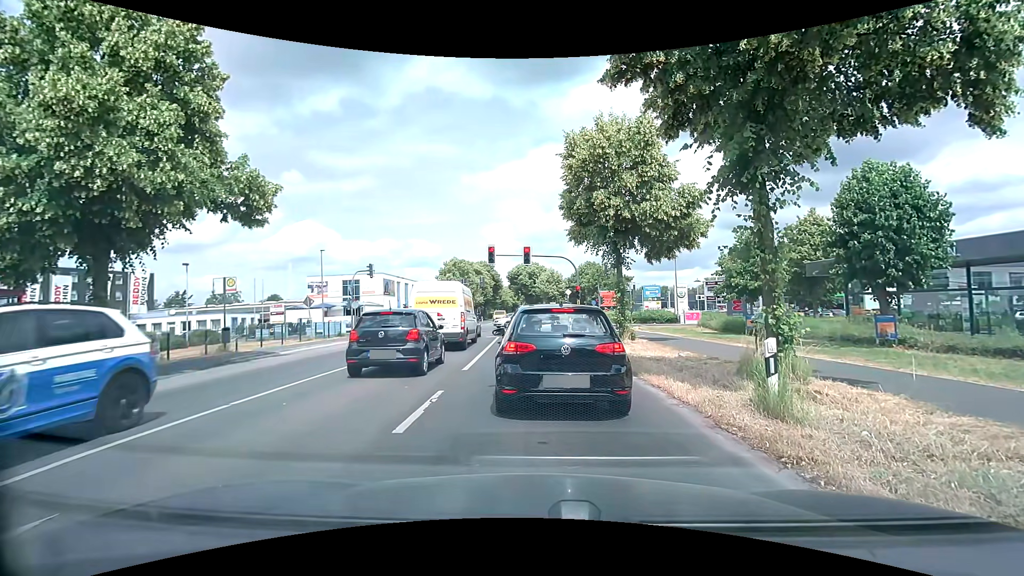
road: secondary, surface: asphalt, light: Day
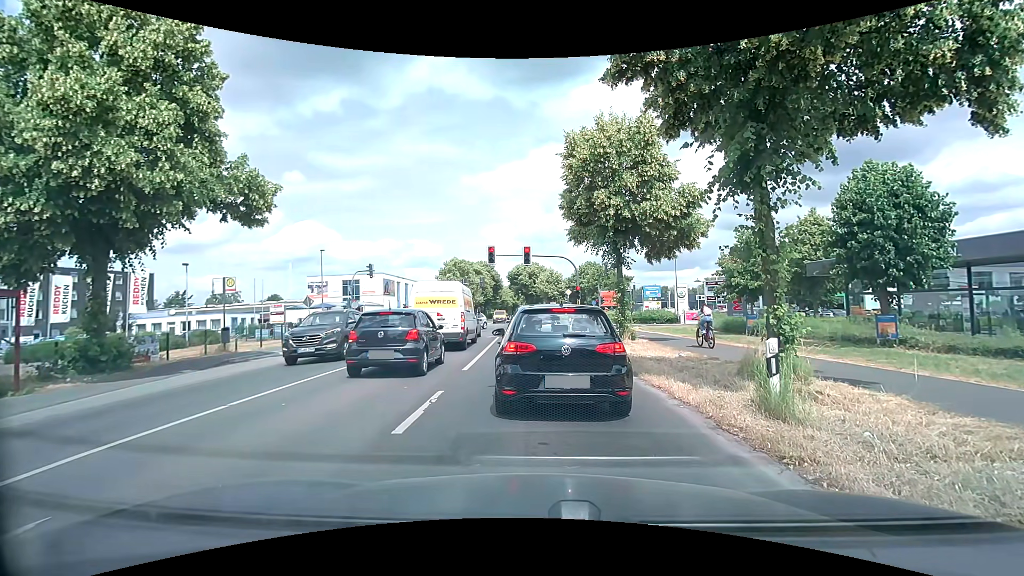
(0.0, +0.1) m; 0°
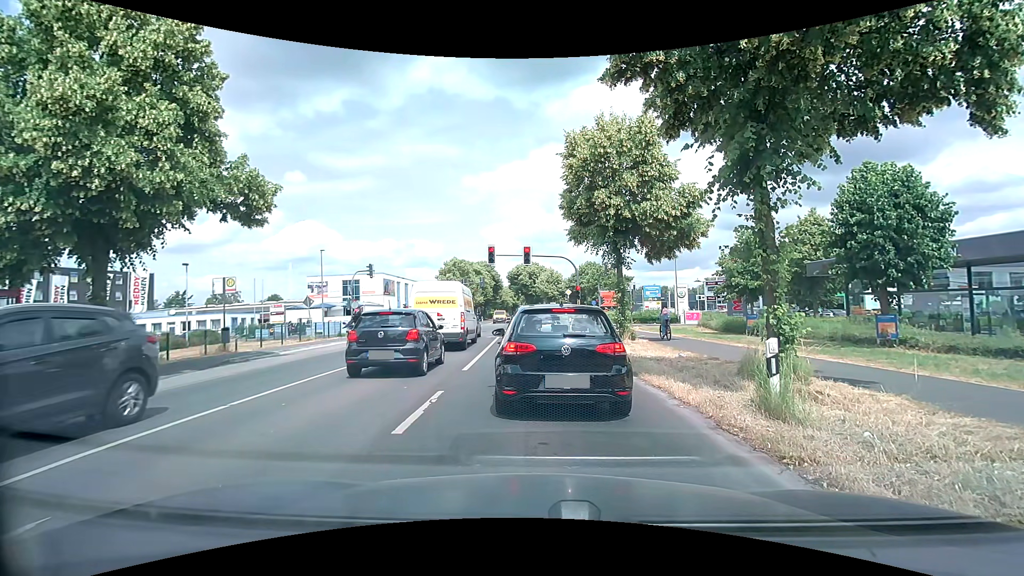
(0.0, 0.0) m; 0°
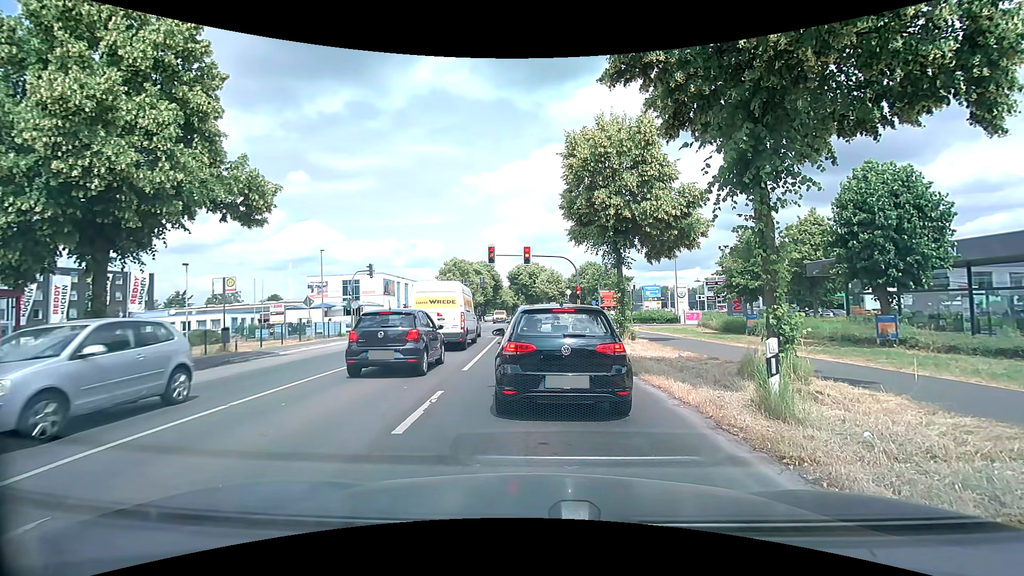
(0.0, 0.0) m; 0°
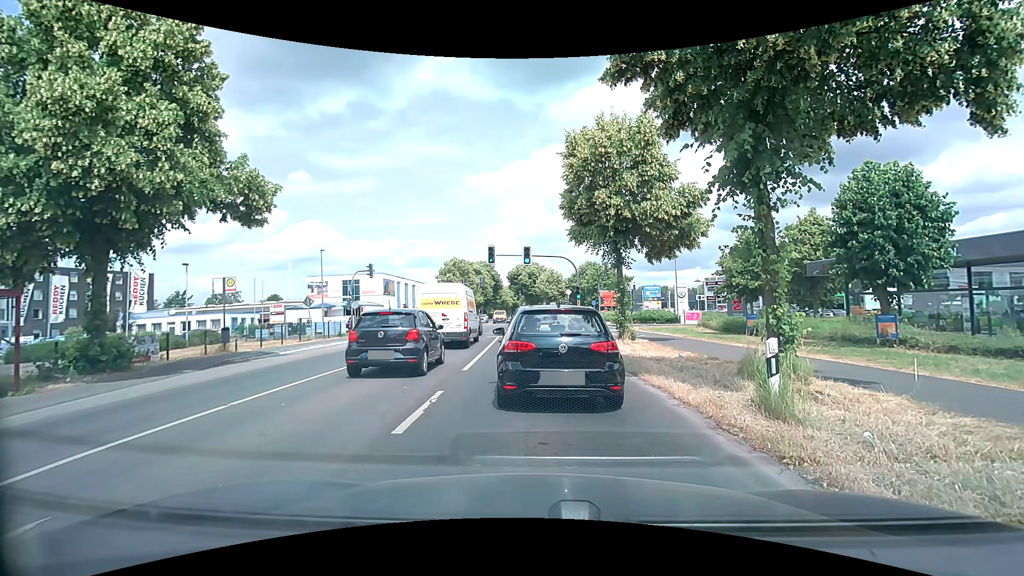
(0.0, 0.0) m; 0°
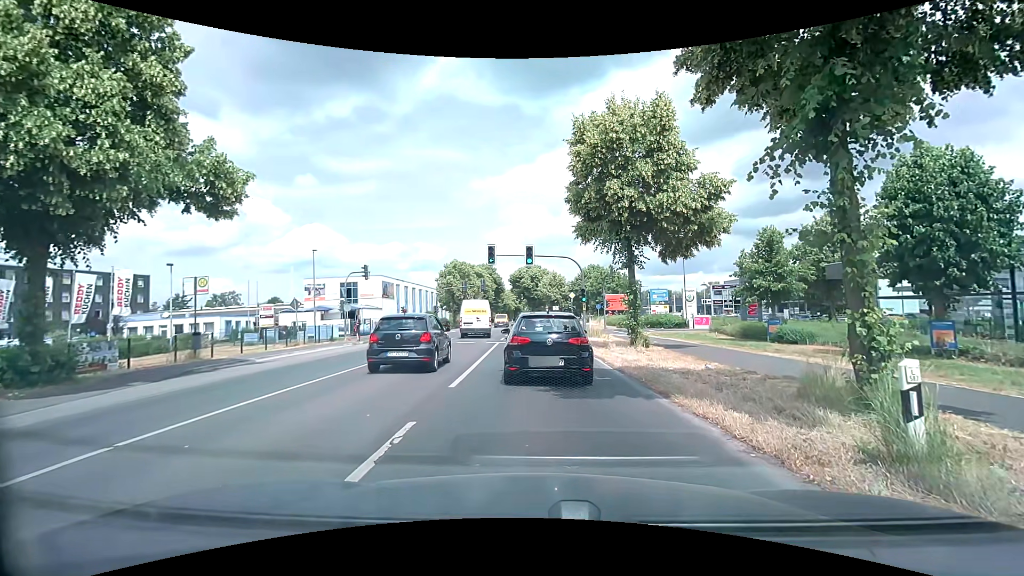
(0.0, +2.3) m; +1°
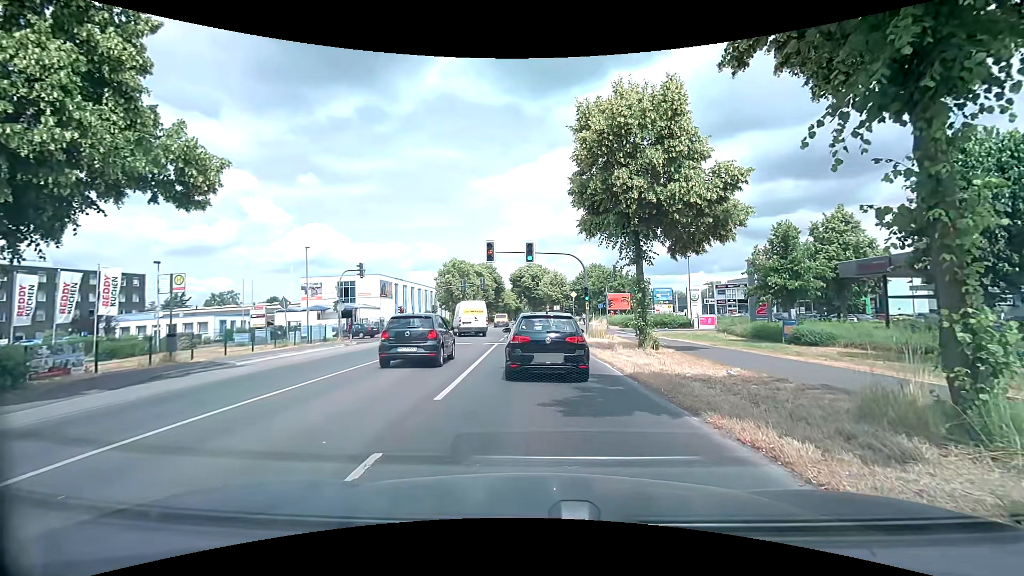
(0.0, +1.6) m; 0°
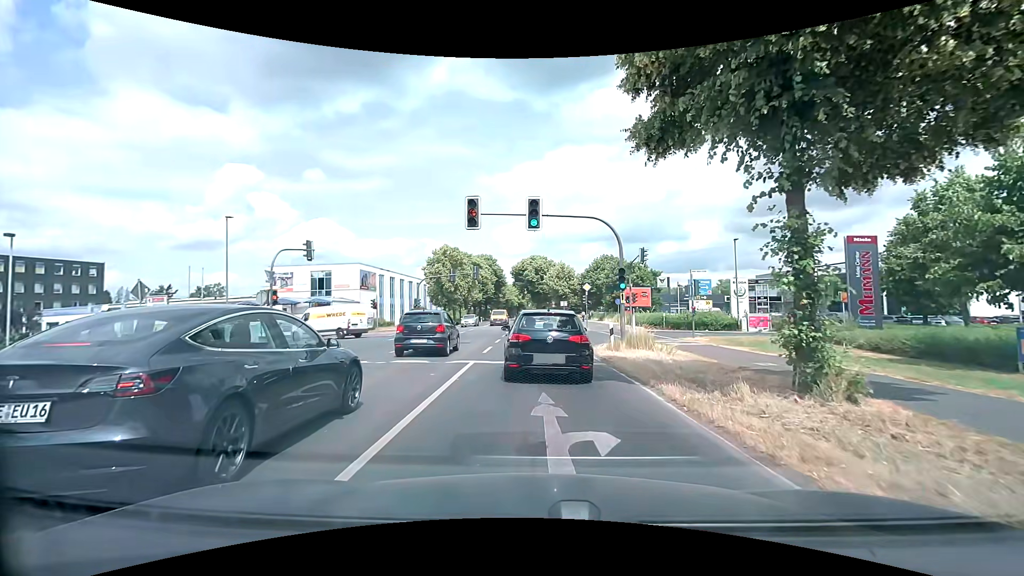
(-0.2, +11.7) m; 0°
(0, +10) (0, +20) (0, +30) (-1, +40) (-1, +50) (-1, +60) (-1, +70) (-2, +80) (-2, +90) (-3, +100) m
